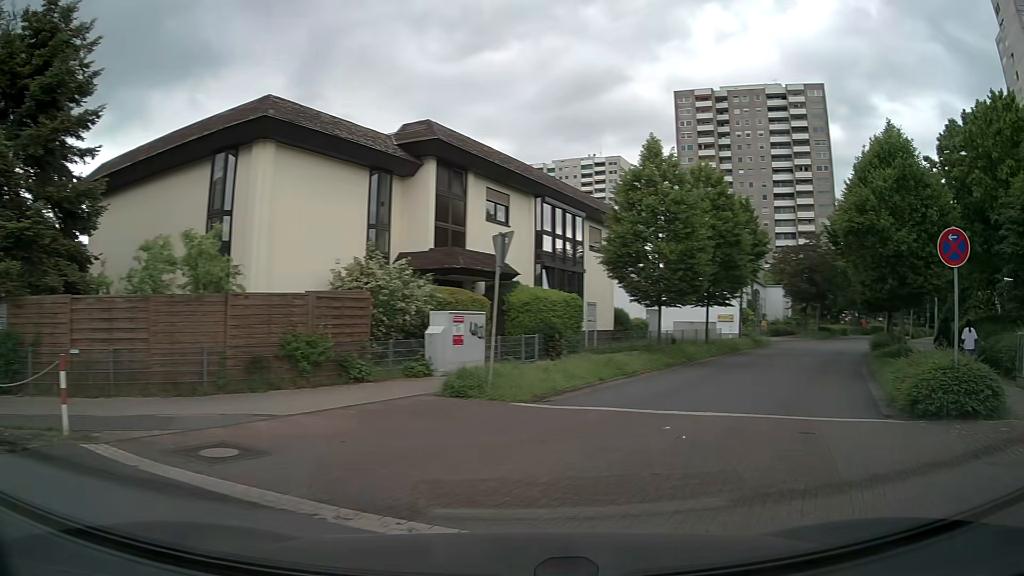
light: Day
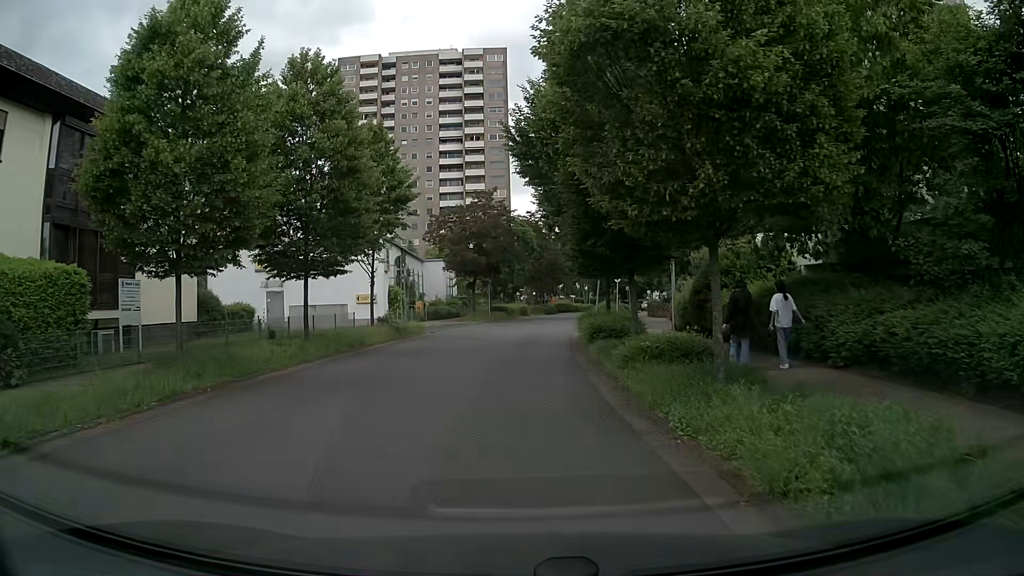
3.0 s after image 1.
(+4.0, +11.3) m; +27°
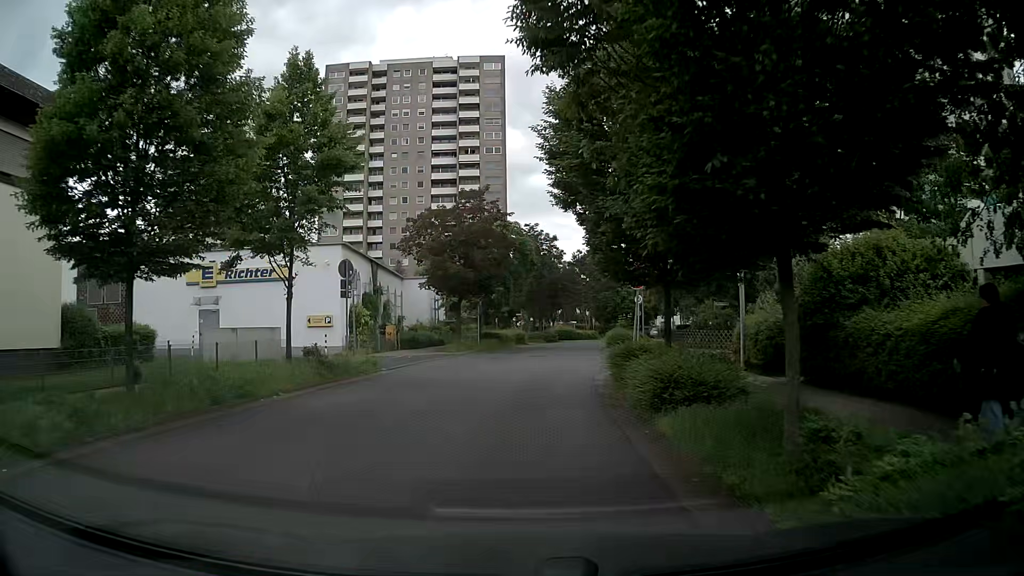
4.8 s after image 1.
(0.0, +9.2) m; 0°
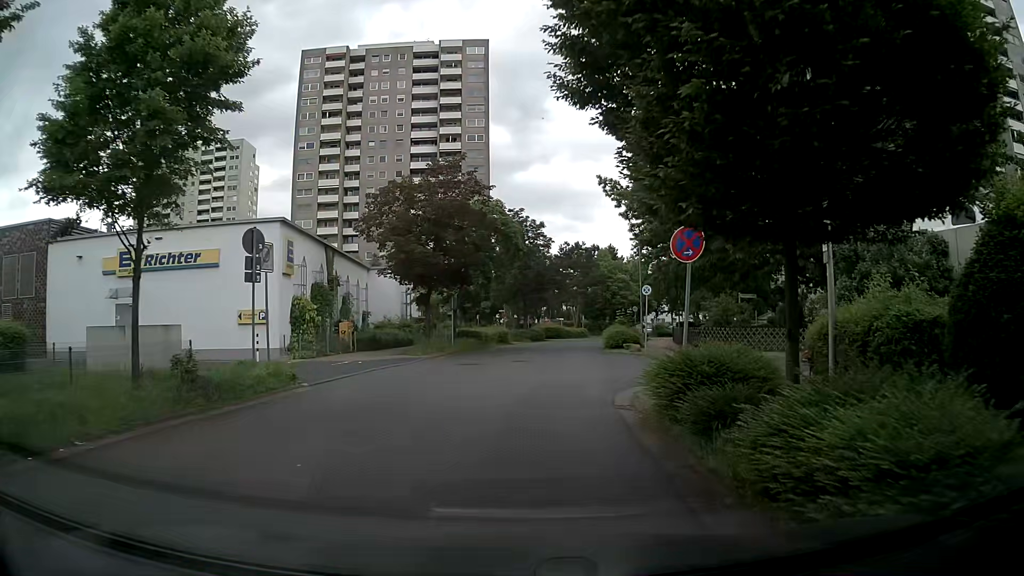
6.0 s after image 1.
(+0.1, +6.5) m; +2°
